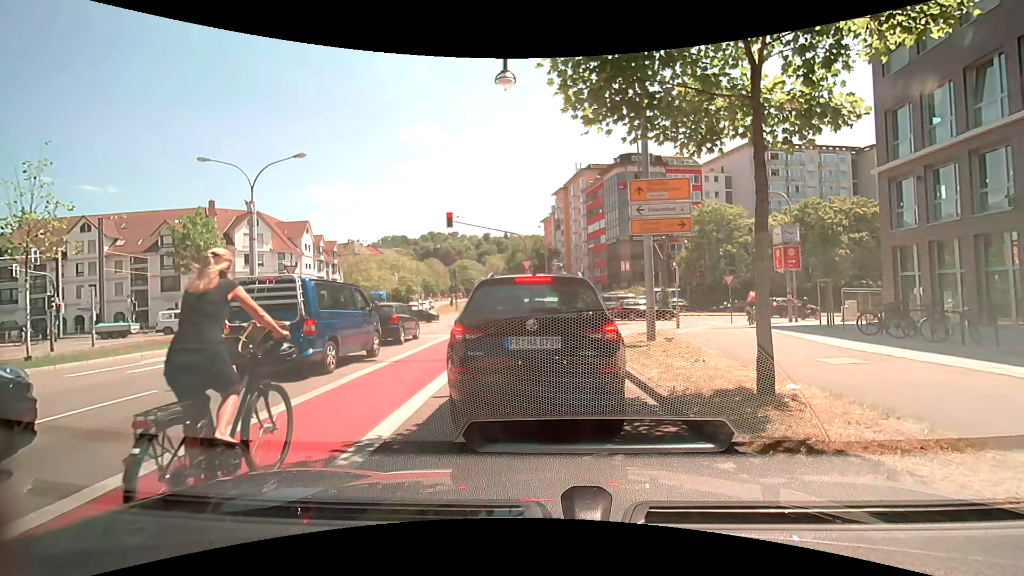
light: Day
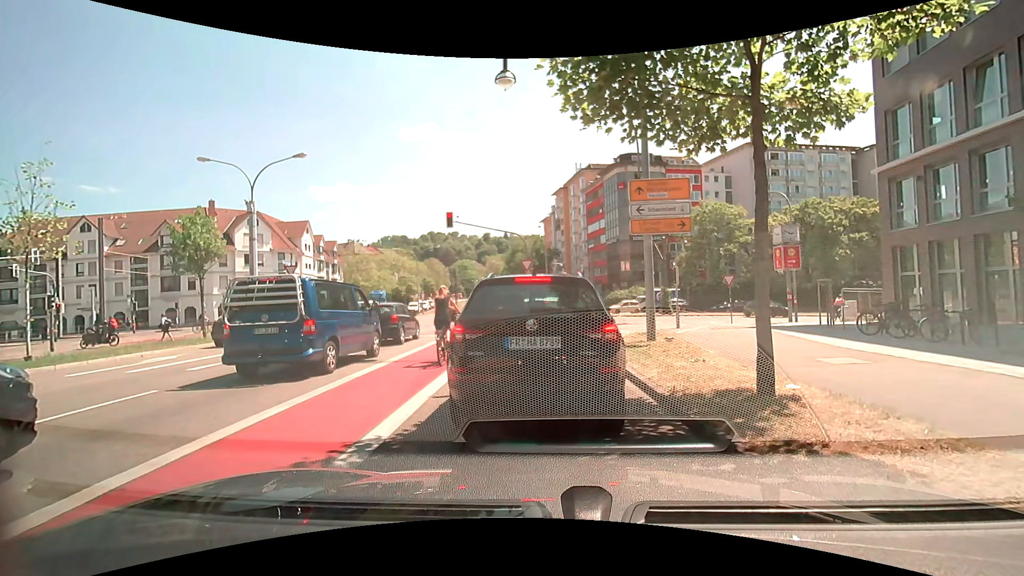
(0.0, 0.0) m; 0°
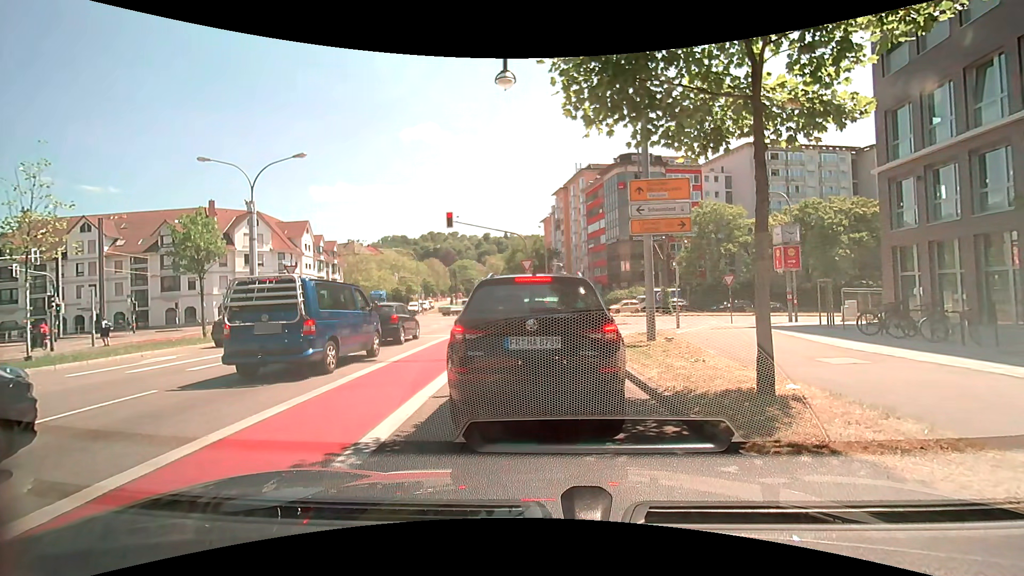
(0.0, 0.0) m; 0°
(0, +10) (+1, +20) (+4, +29) (+10, +37) (+18, +43) (+28, +46) (+38, +48) (+47, +50) (+57, +52) (+67, +55) m
